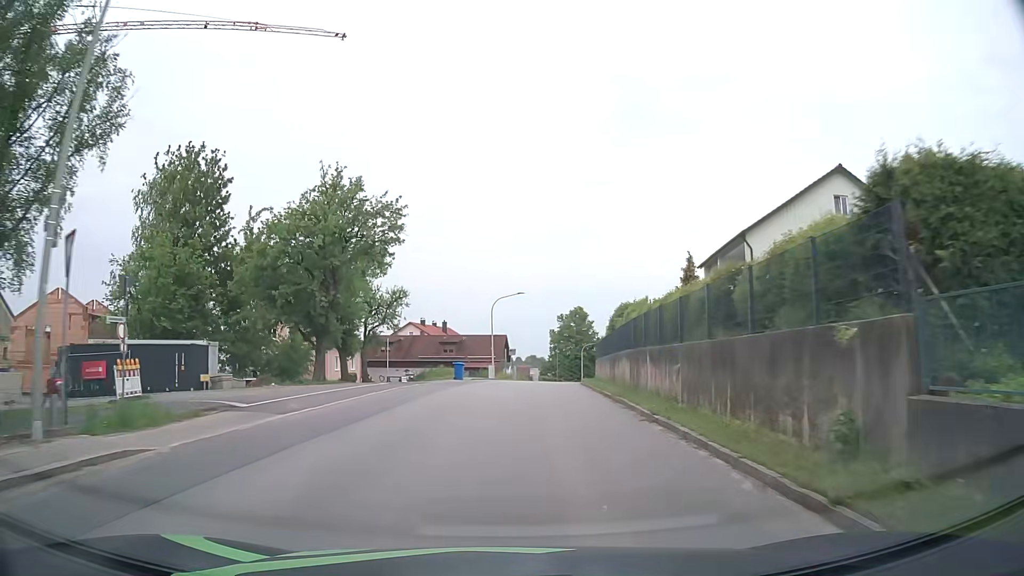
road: tertiary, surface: asphalt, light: Day
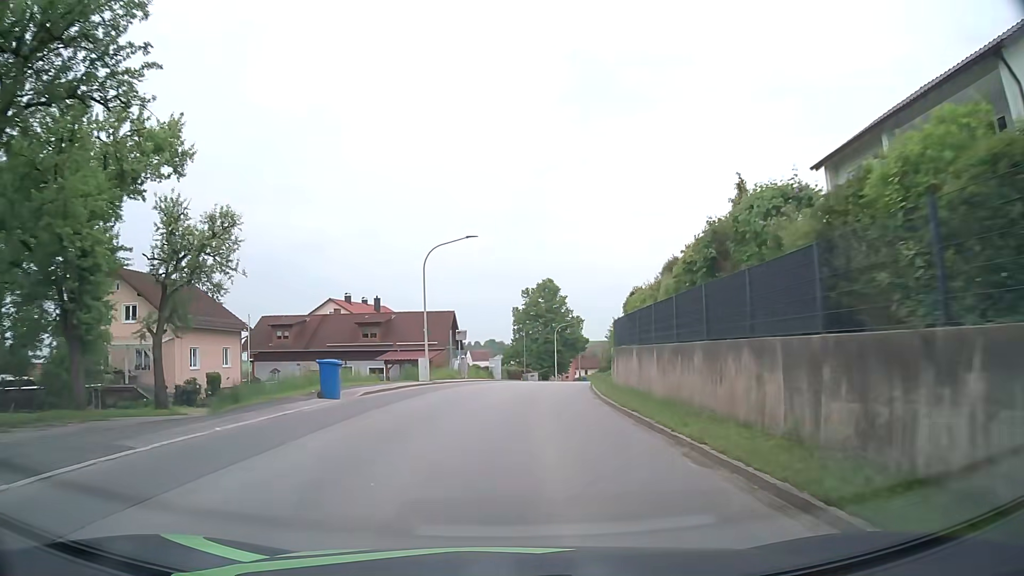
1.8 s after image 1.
(+0.5, +23.4) m; +3°
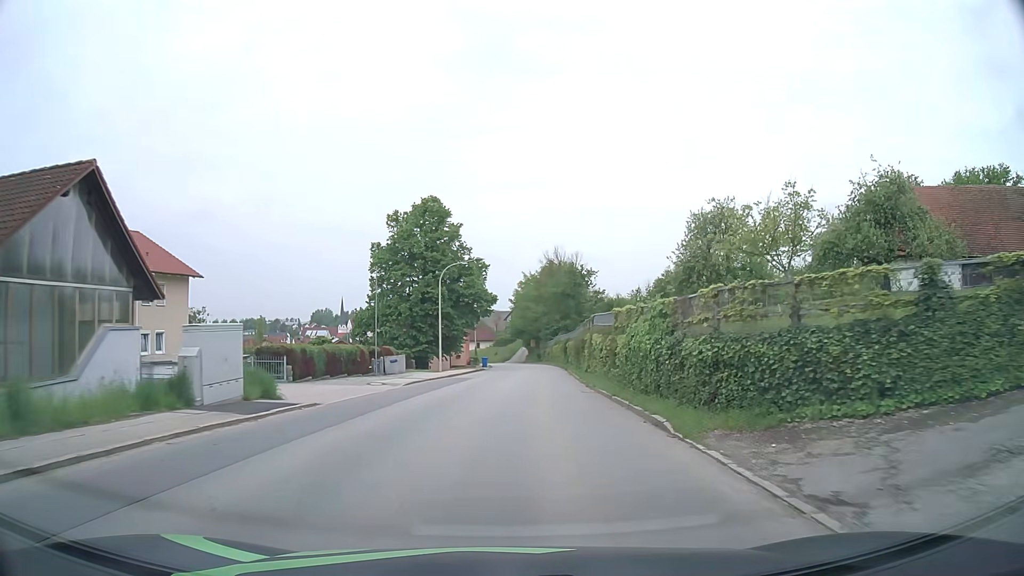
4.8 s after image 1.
(+2.9, +39.3) m; +11°
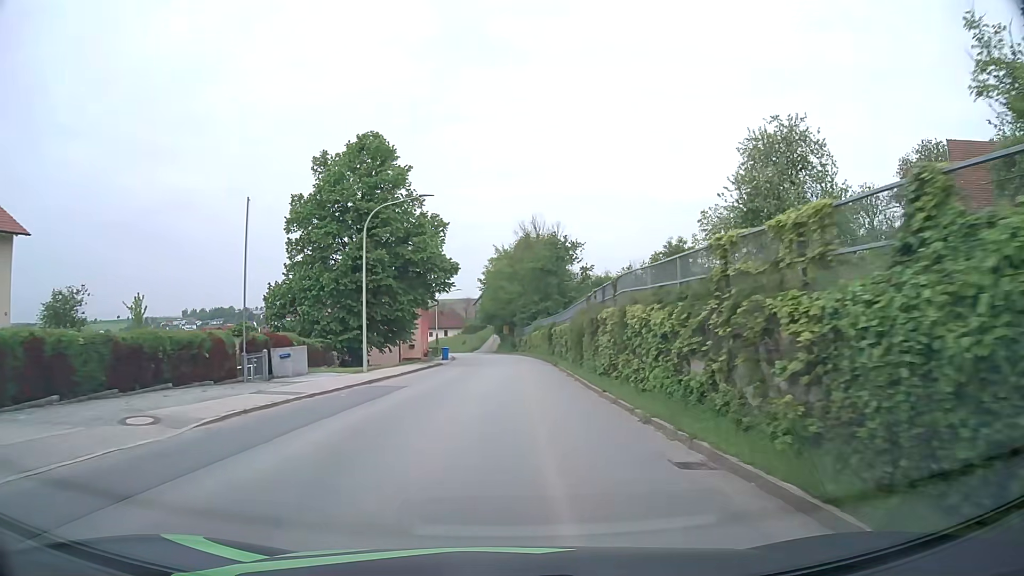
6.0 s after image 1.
(0.0, +15.9) m; +1°
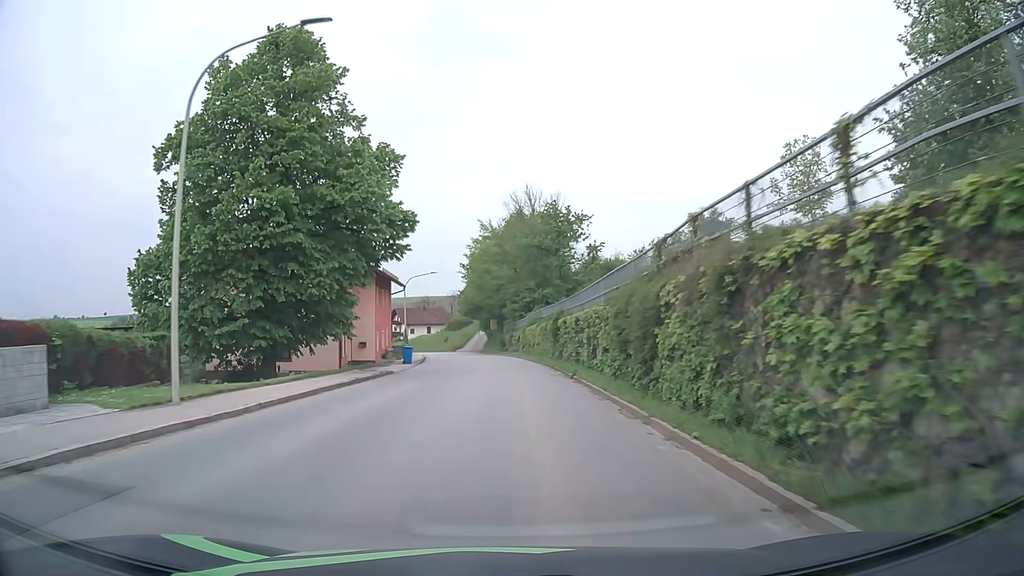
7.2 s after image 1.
(+0.1, +15.8) m; +1°
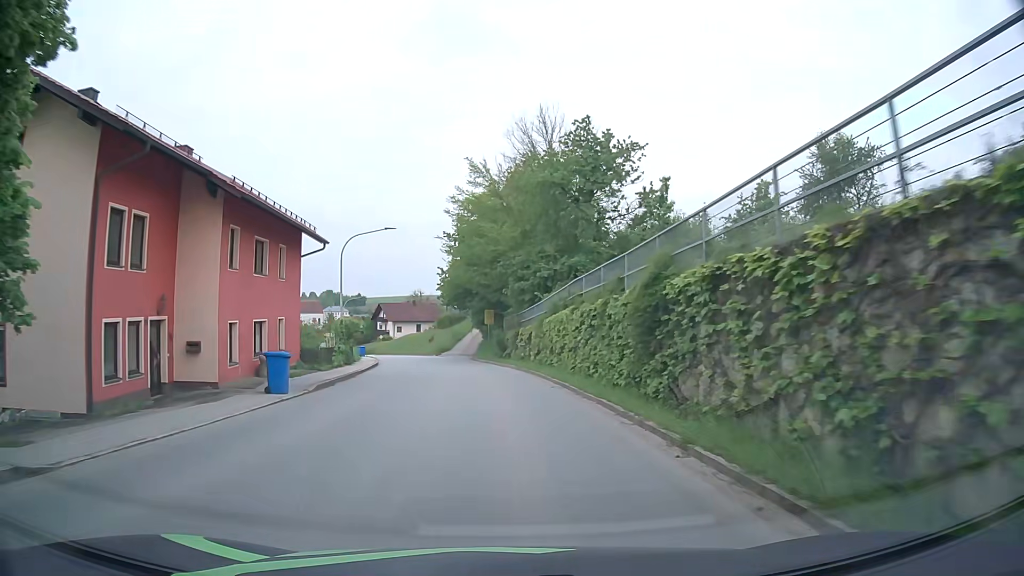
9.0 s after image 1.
(+0.1, +23.4) m; 0°
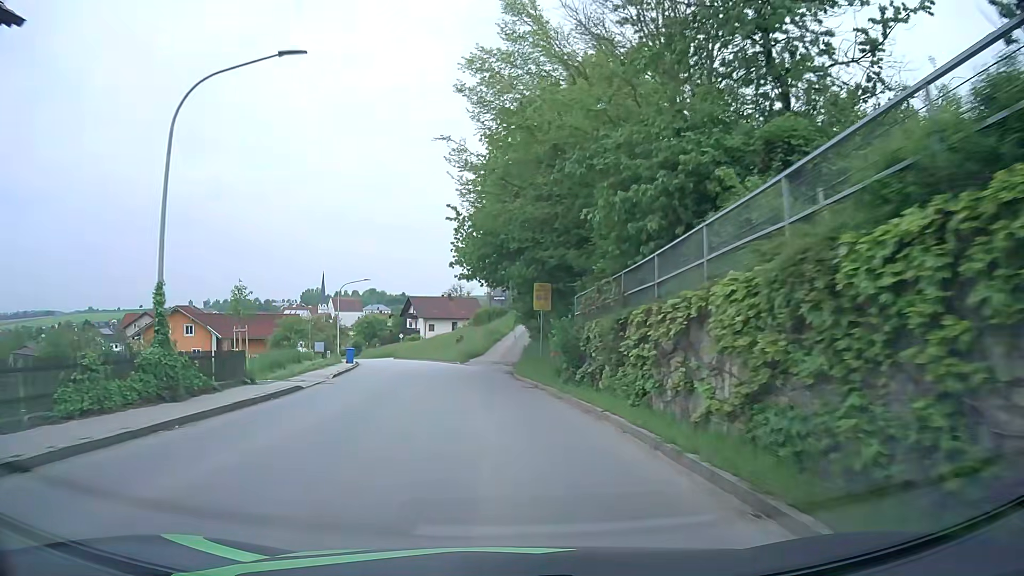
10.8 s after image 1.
(-0.6, +23.0) m; -4°
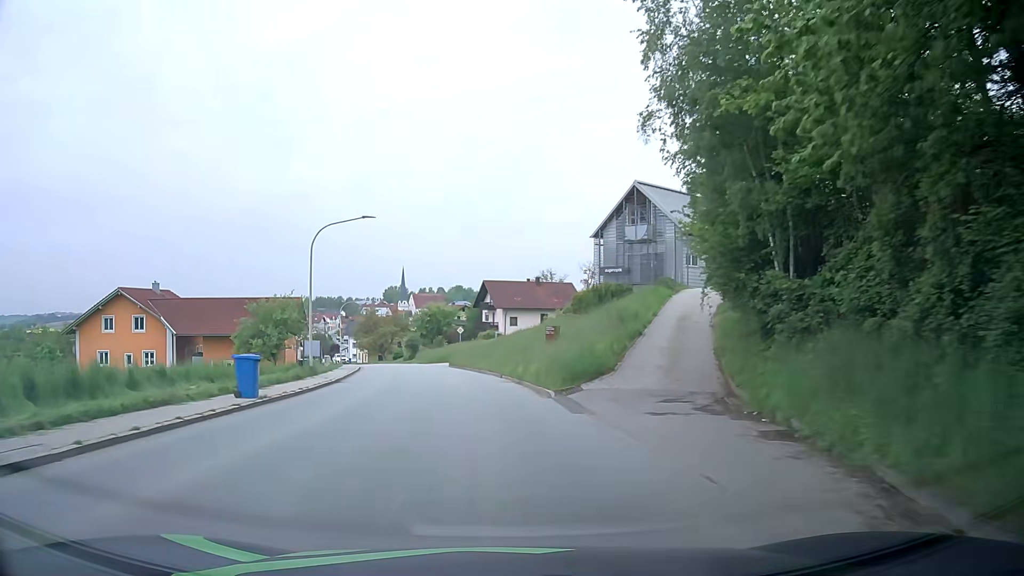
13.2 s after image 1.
(-2.1, +30.4) m; -7°
(0, +10) (-1, +20) (-2, +30) (-4, +40) (-6, +50) (-8, +59) (-11, +69) (-14, +79) (-17, +88) (-20, +97) m
